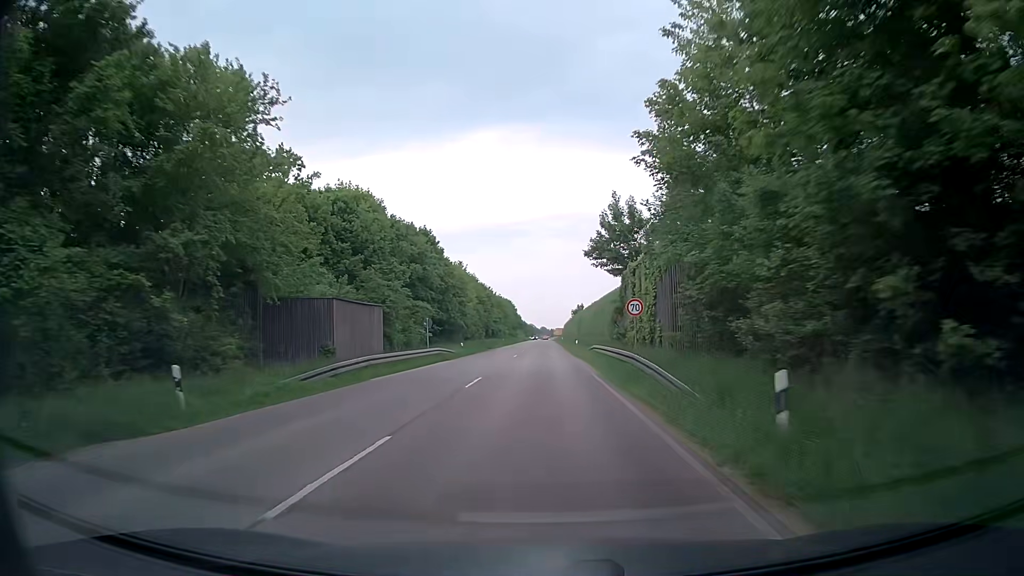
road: secondary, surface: asphalt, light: Day
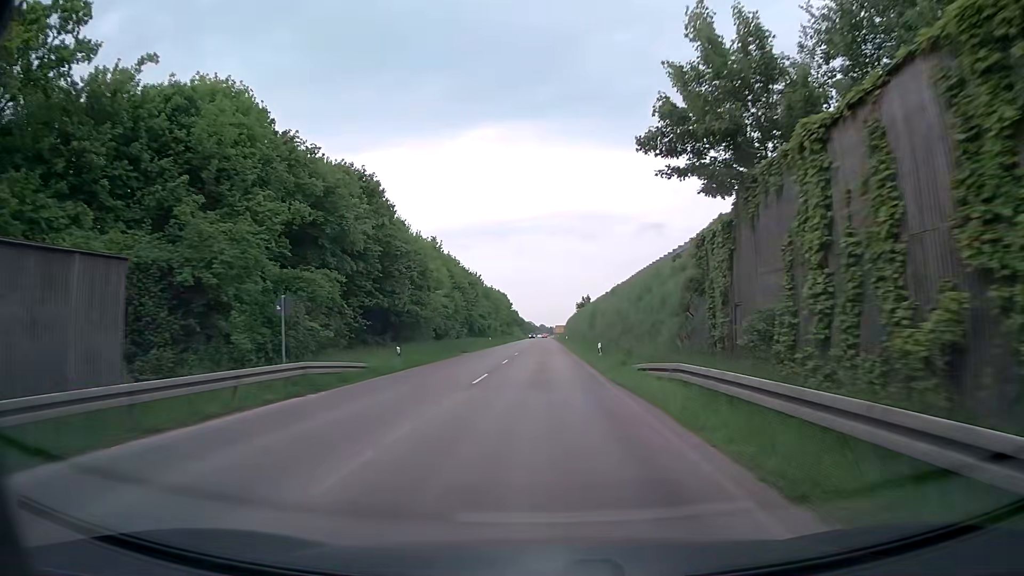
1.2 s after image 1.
(+0.1, +22.9) m; 0°
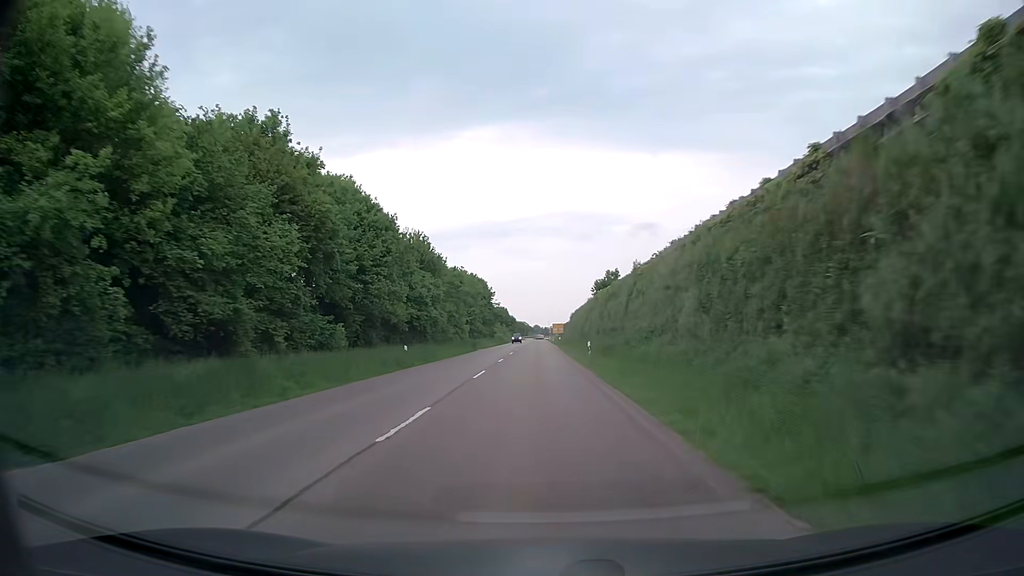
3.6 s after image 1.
(+0.3, +45.8) m; +1°
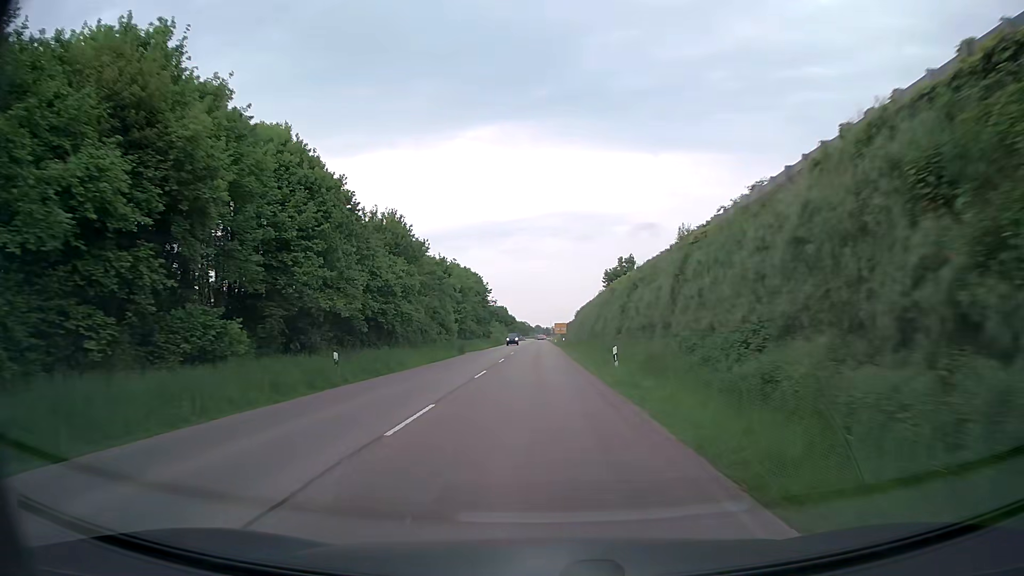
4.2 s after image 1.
(0.0, +11.4) m; 0°
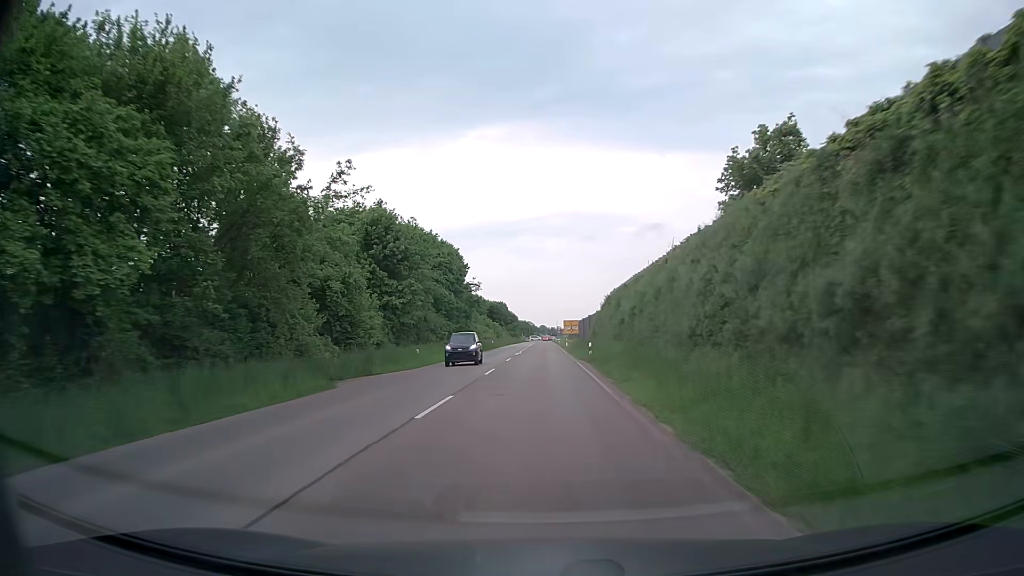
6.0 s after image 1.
(-0.1, +34.3) m; 0°
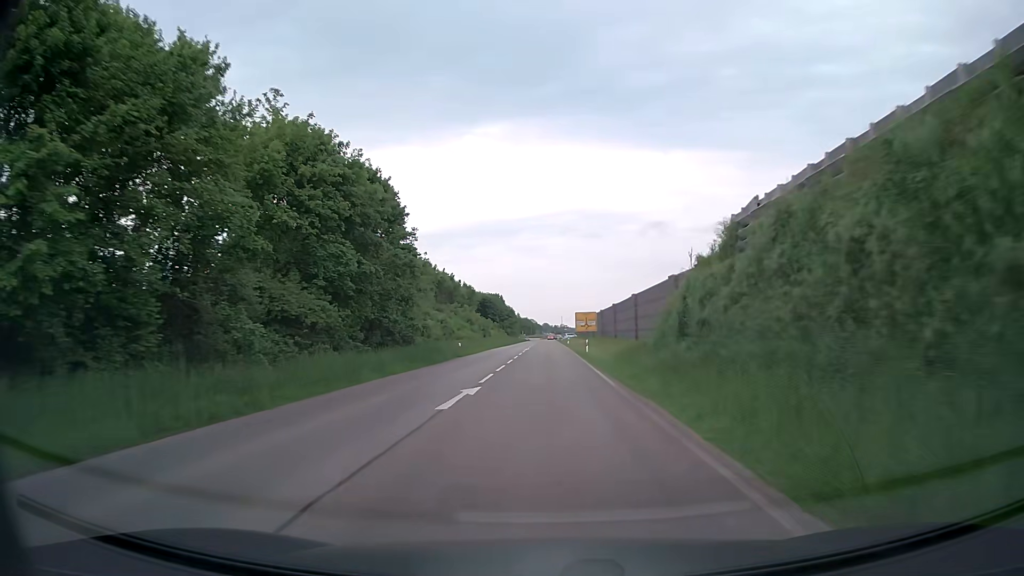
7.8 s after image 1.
(-0.1, +34.3) m; 0°
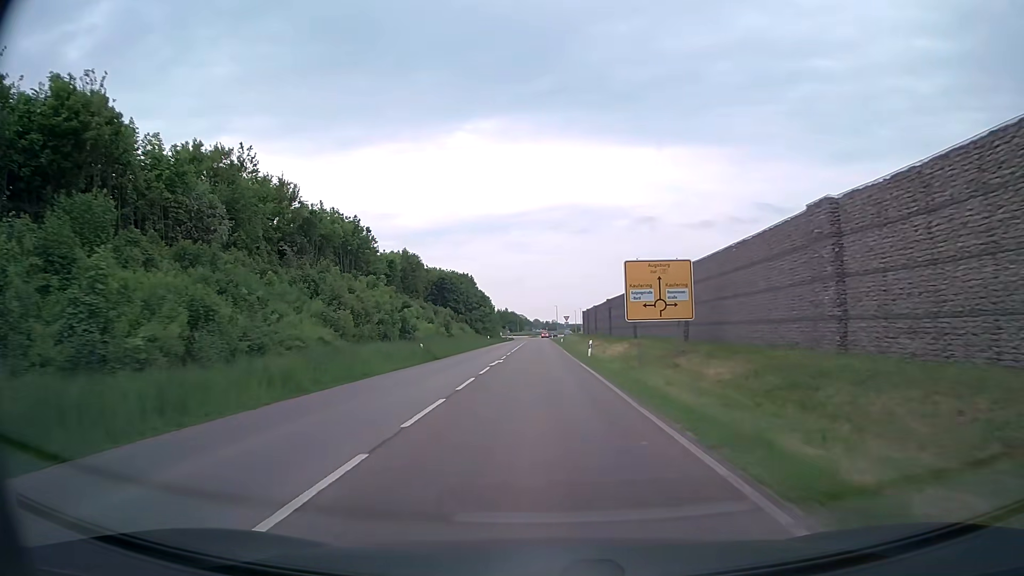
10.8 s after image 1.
(+0.5, +57.0) m; +1°
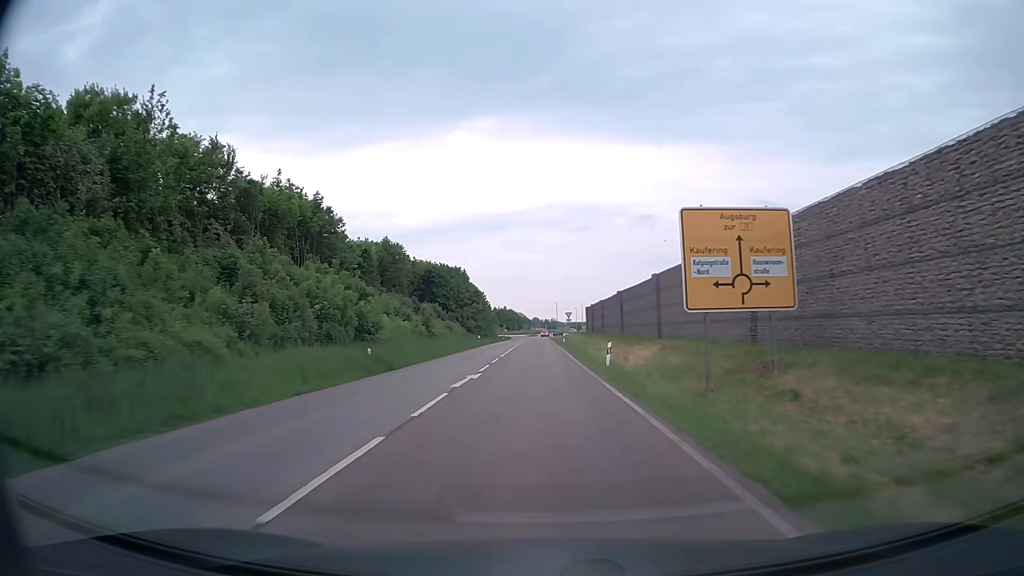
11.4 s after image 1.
(0.0, +10.8) m; 0°
(0, +10) (0, +20) (0, +30) (0, +40) (0, +50) (0, +60) (0, +70) (0, +80) (0, +90) (-1, +100) m
